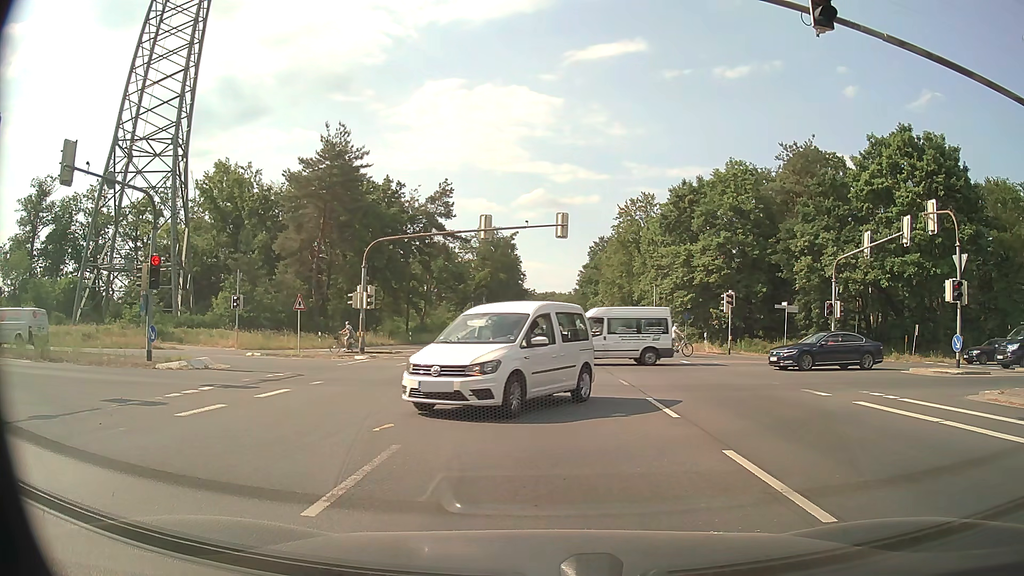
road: primary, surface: asphalt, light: Day
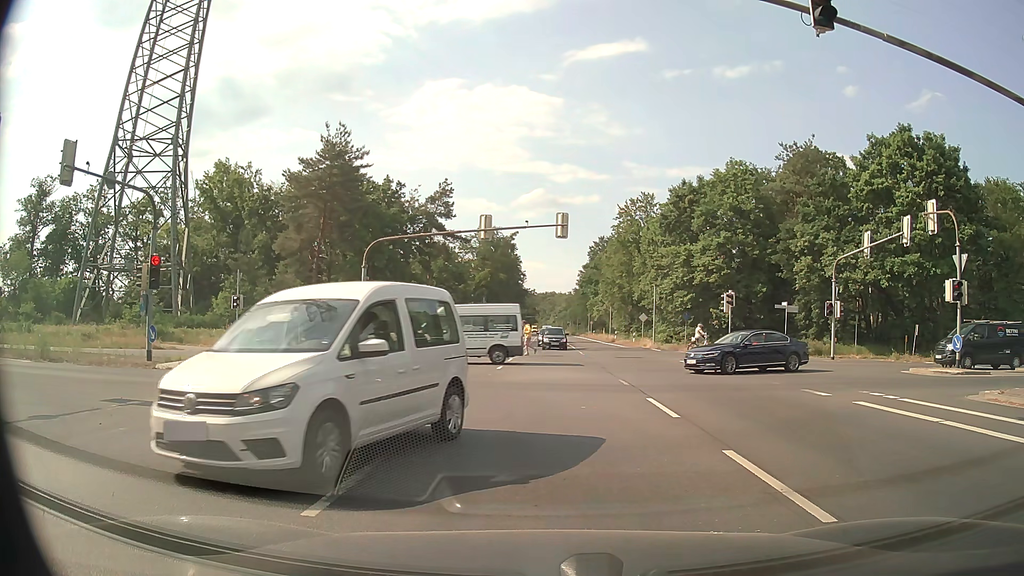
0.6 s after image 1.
(0.0, 0.0) m; 0°
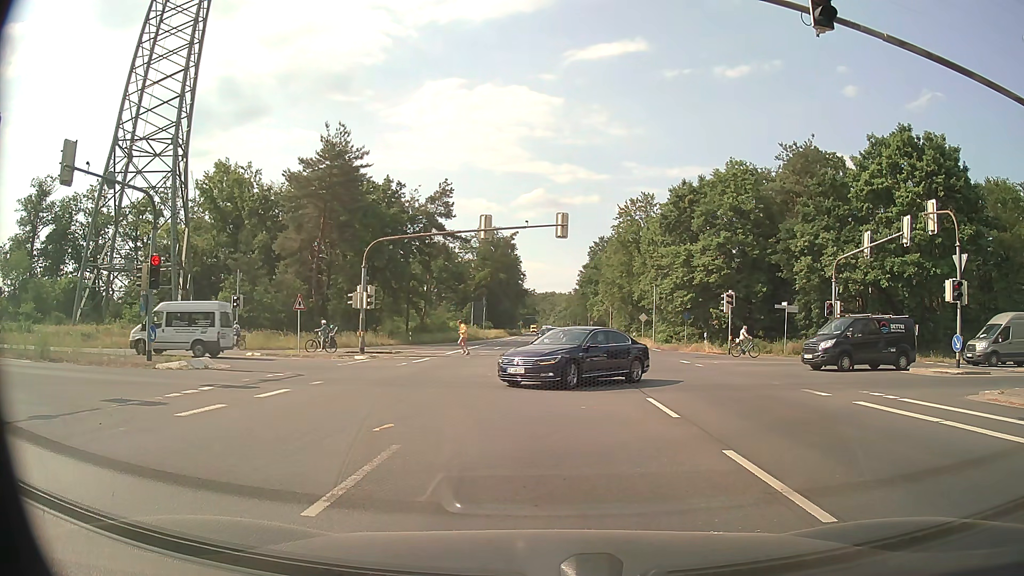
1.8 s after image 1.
(0.0, 0.0) m; 0°
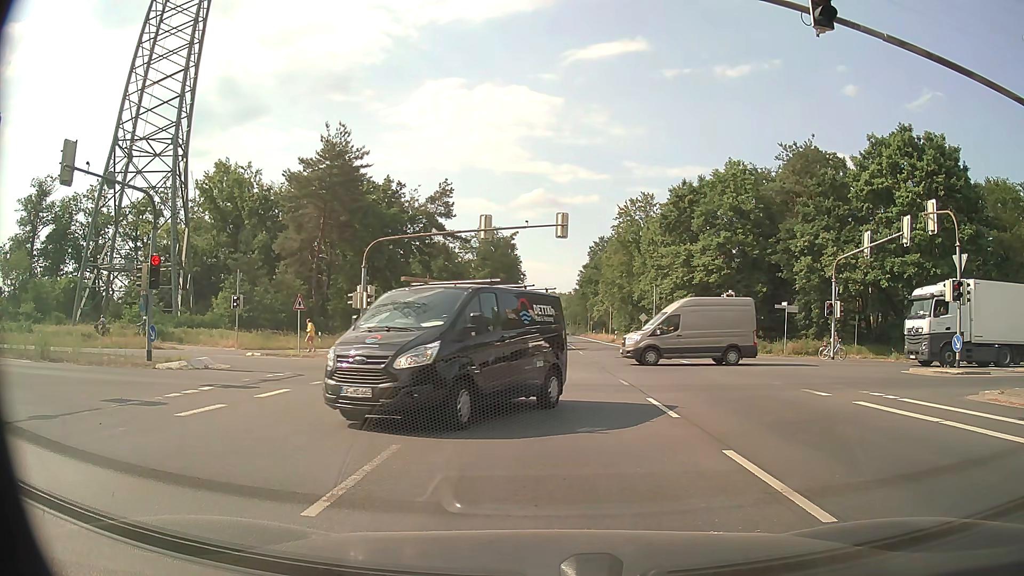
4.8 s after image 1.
(0.0, 0.0) m; 0°
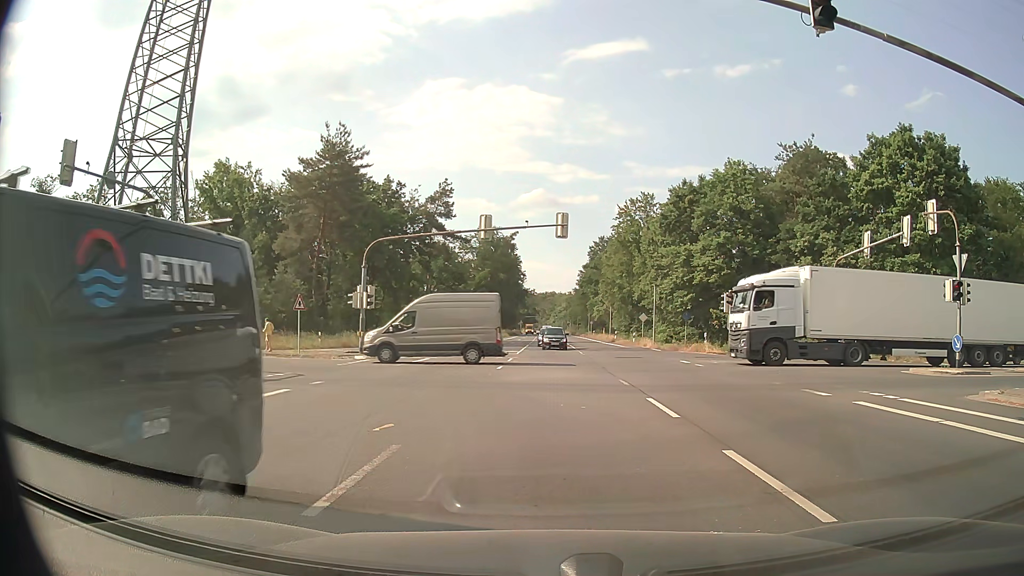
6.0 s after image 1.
(0.0, 0.0) m; 0°
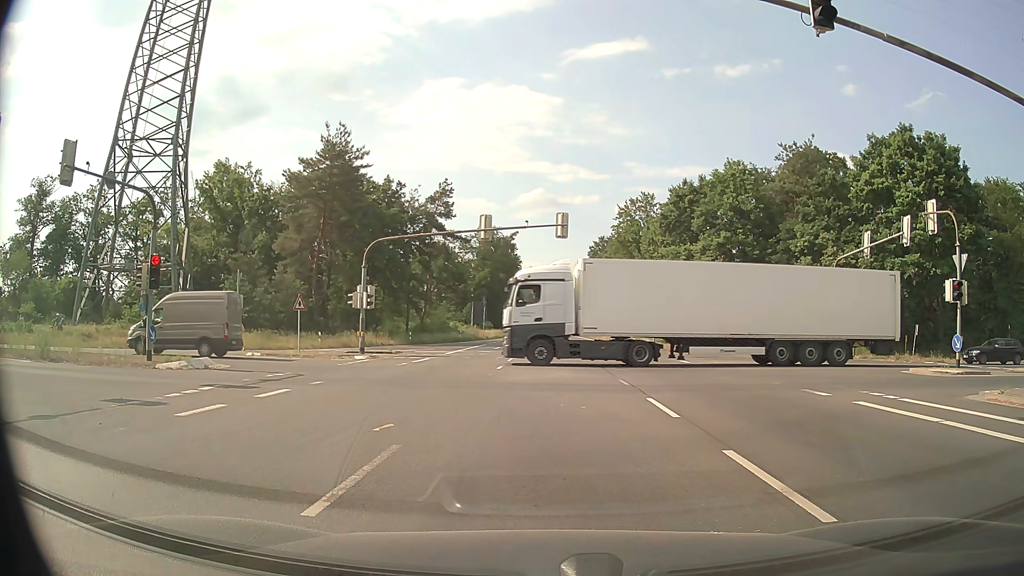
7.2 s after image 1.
(0.0, 0.0) m; 0°
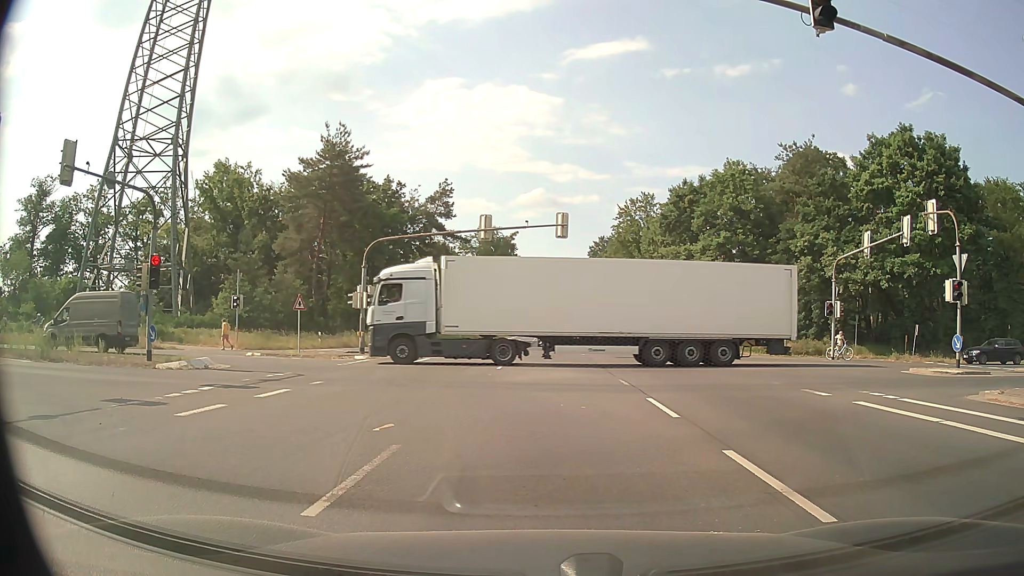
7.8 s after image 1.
(0.0, 0.0) m; 0°
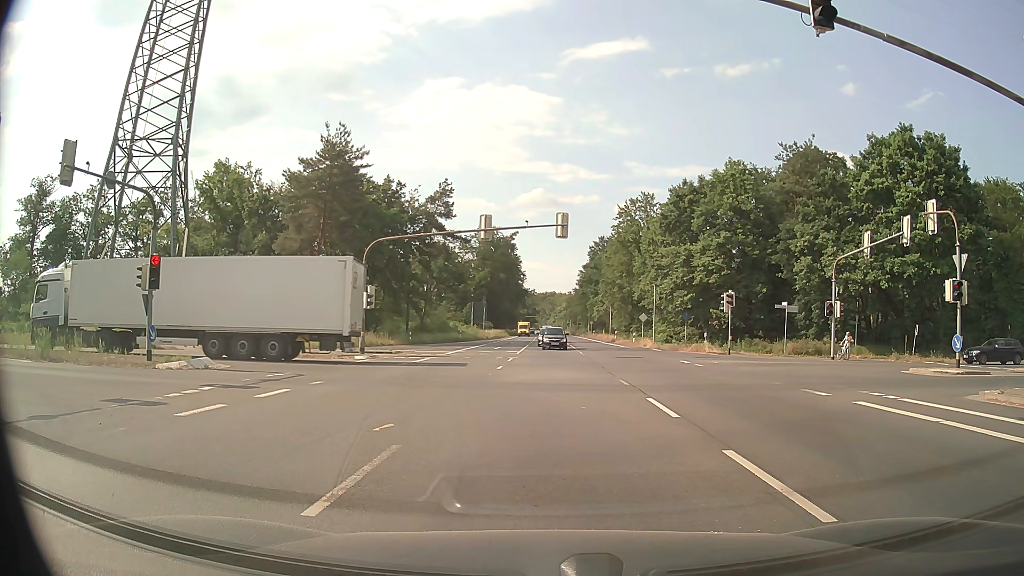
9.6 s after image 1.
(0.0, 0.0) m; 0°
